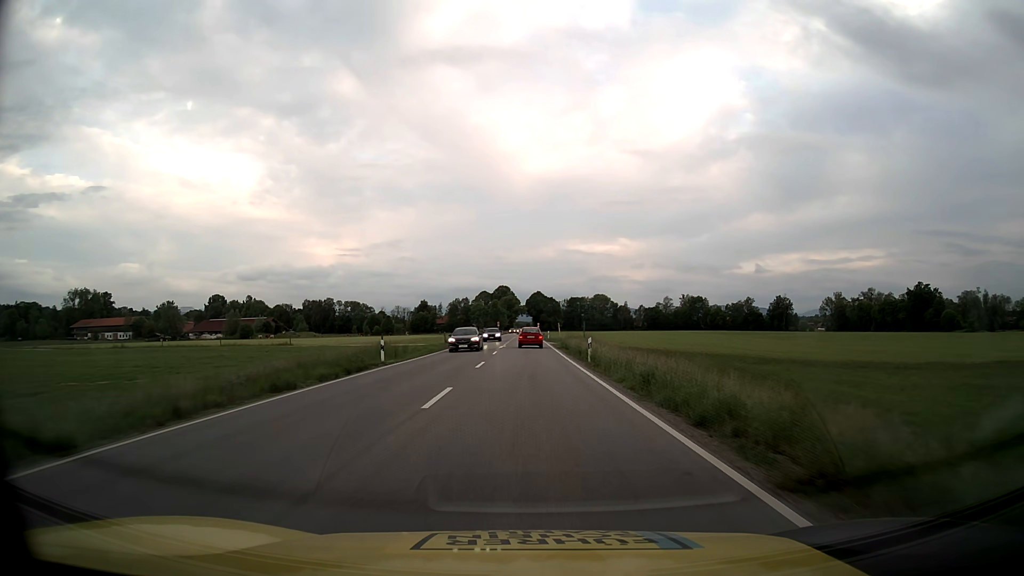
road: primary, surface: asphalt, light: Day
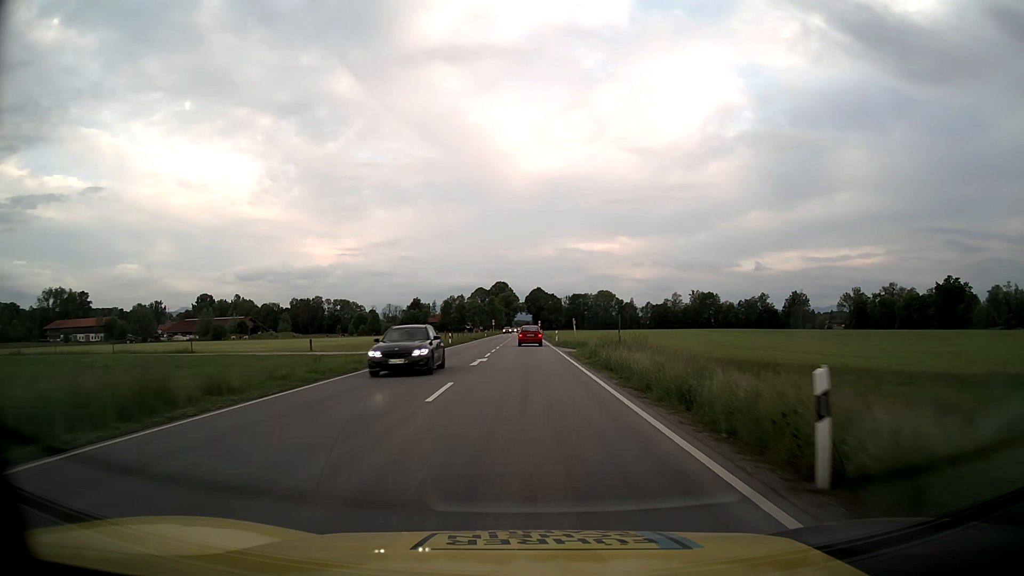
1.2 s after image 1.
(0.0, +23.2) m; 0°
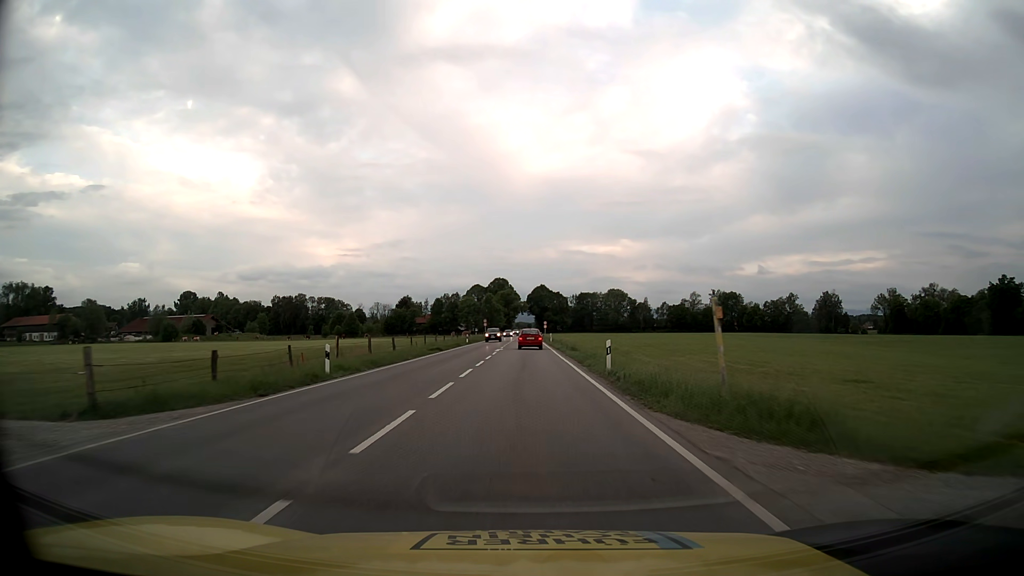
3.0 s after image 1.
(0.0, +35.0) m; 0°
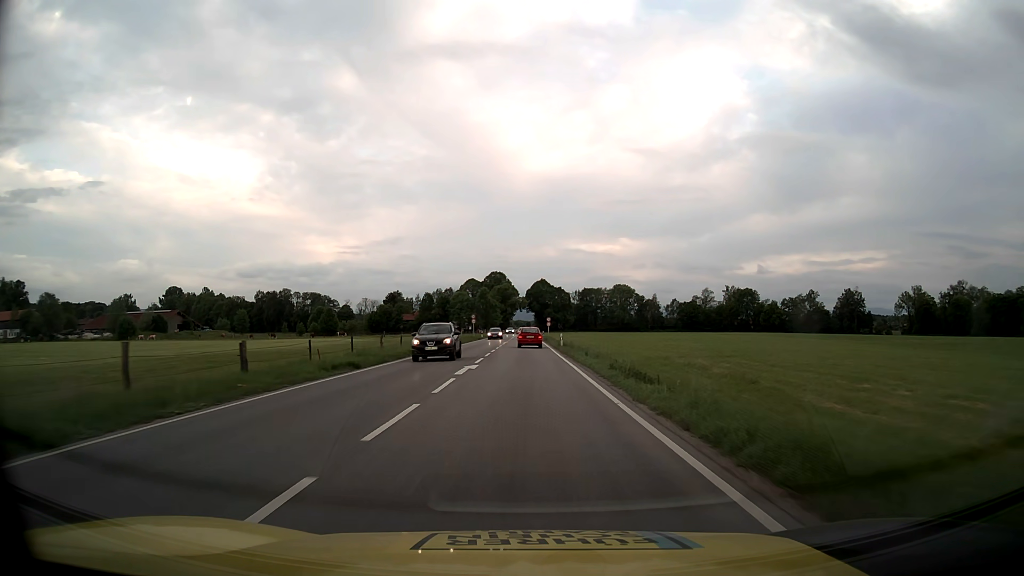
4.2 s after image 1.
(0.0, +23.3) m; 0°
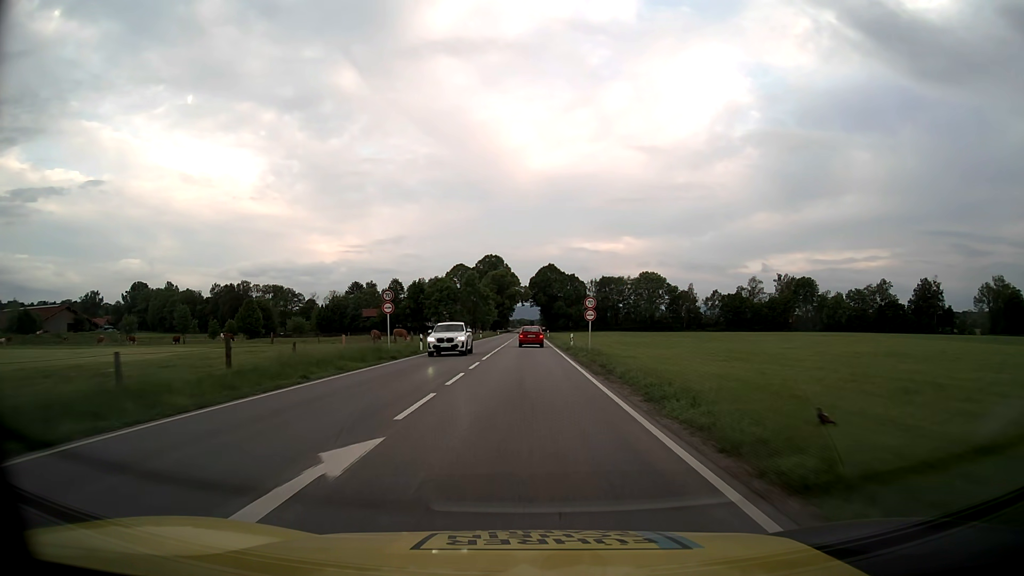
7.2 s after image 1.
(0.0, +58.3) m; 0°
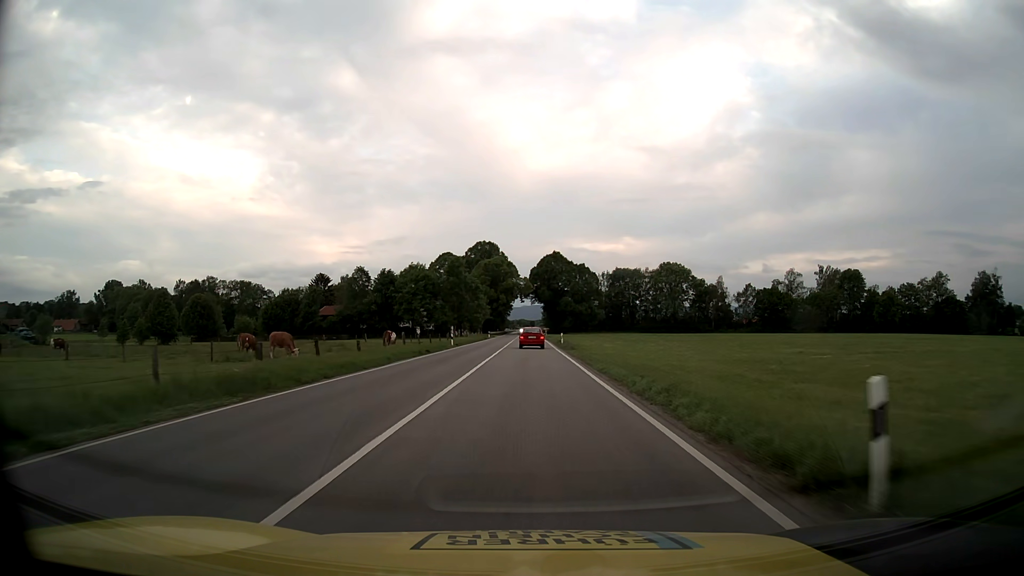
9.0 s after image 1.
(0.0, +34.8) m; 0°
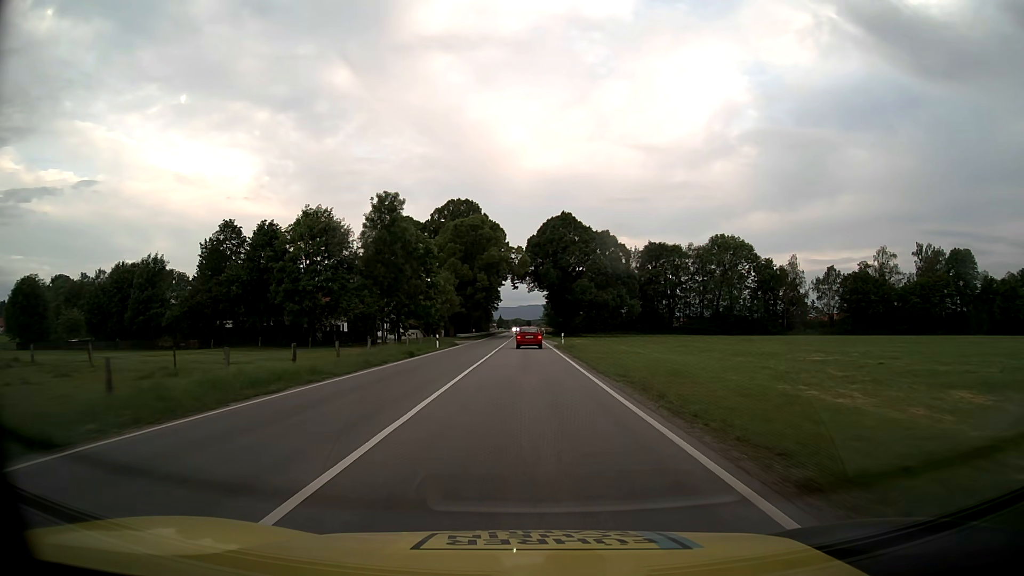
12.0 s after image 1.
(+0.2, +57.4) m; 0°
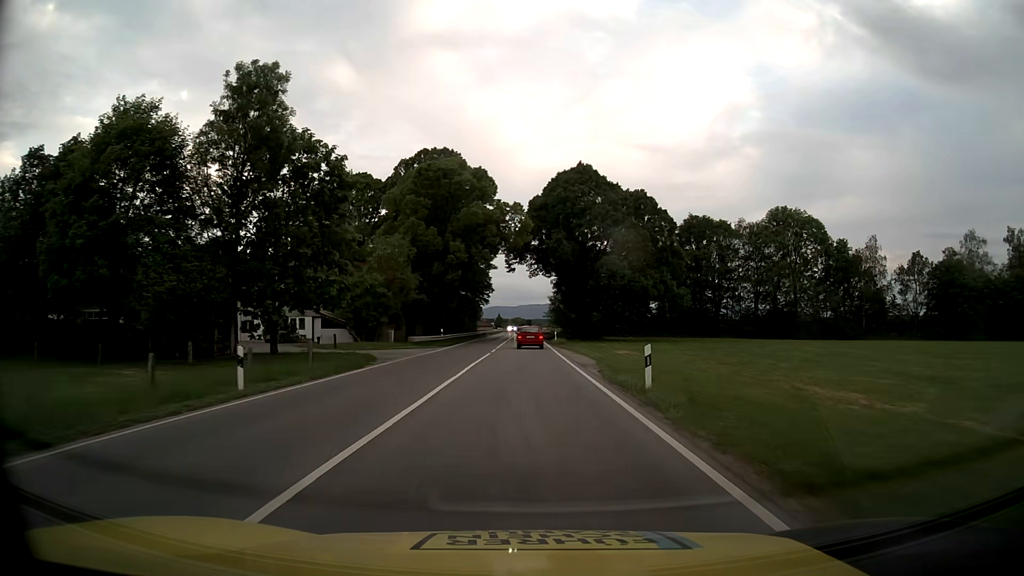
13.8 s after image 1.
(0.0, +33.7) m; 0°
(0, +10) (0, +20) (0, +30) (0, +40) (0, +50) (0, +60) (0, +70) (0, +80) (0, +90) (0, +100) m
